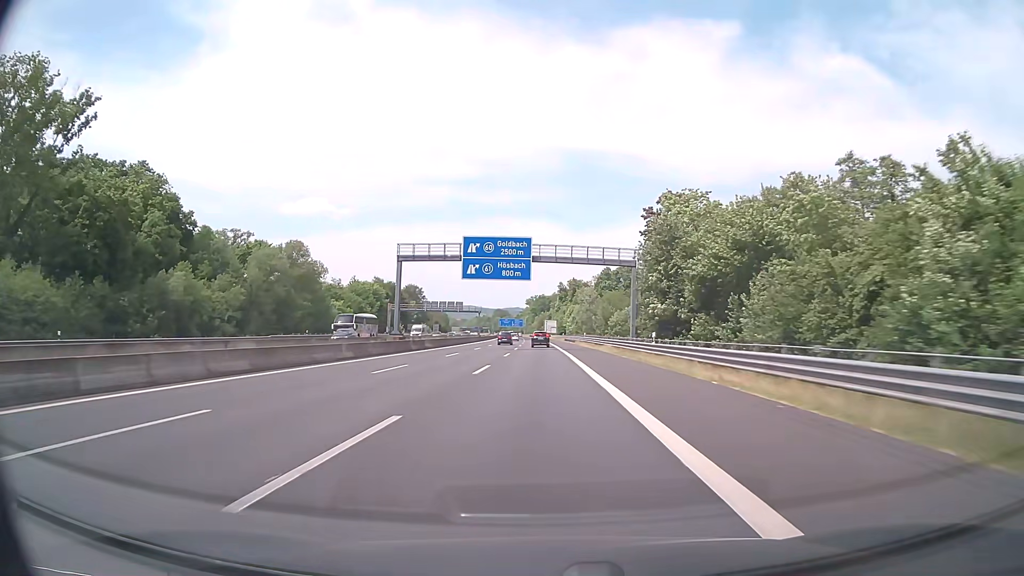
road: motorway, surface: asphalt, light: Day
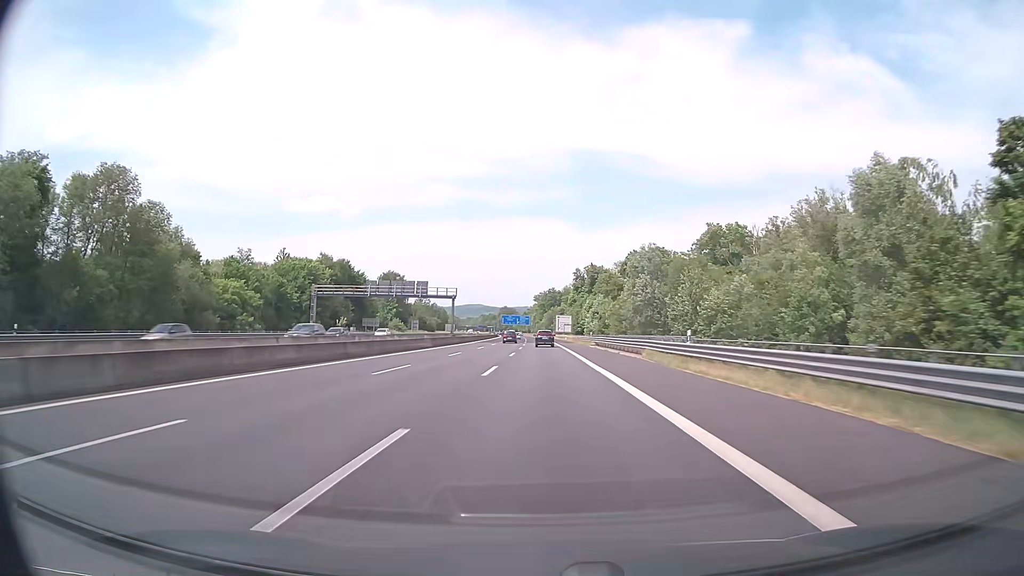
(-0.5, +55.2) m; -1°
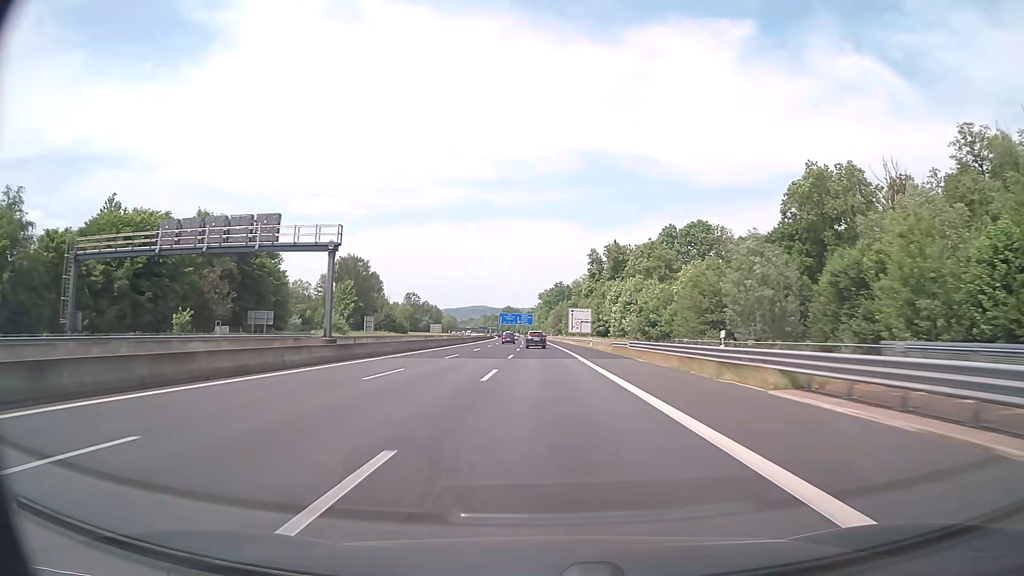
(-0.2, +55.1) m; 0°
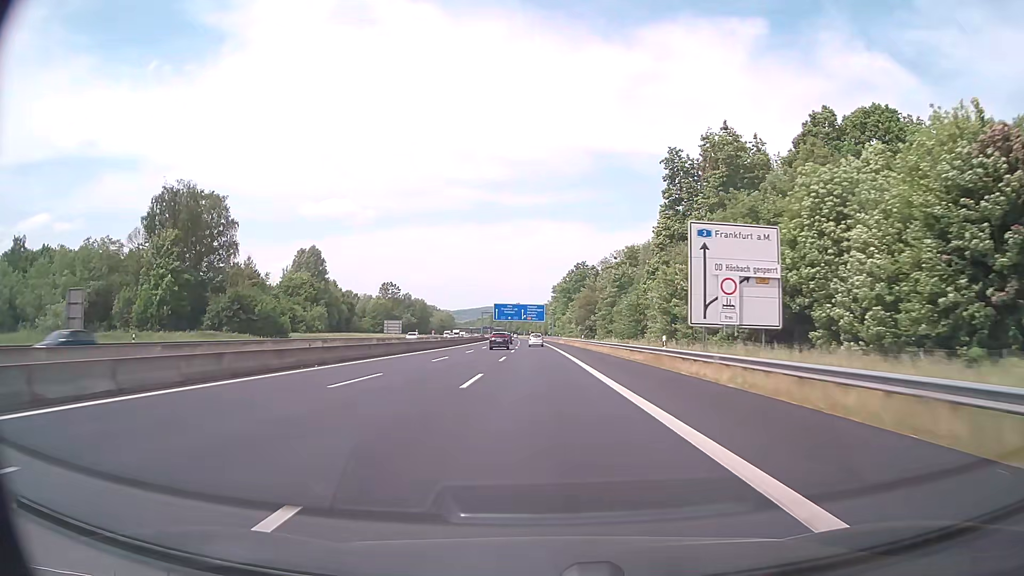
(-0.9, +92.3) m; -1°
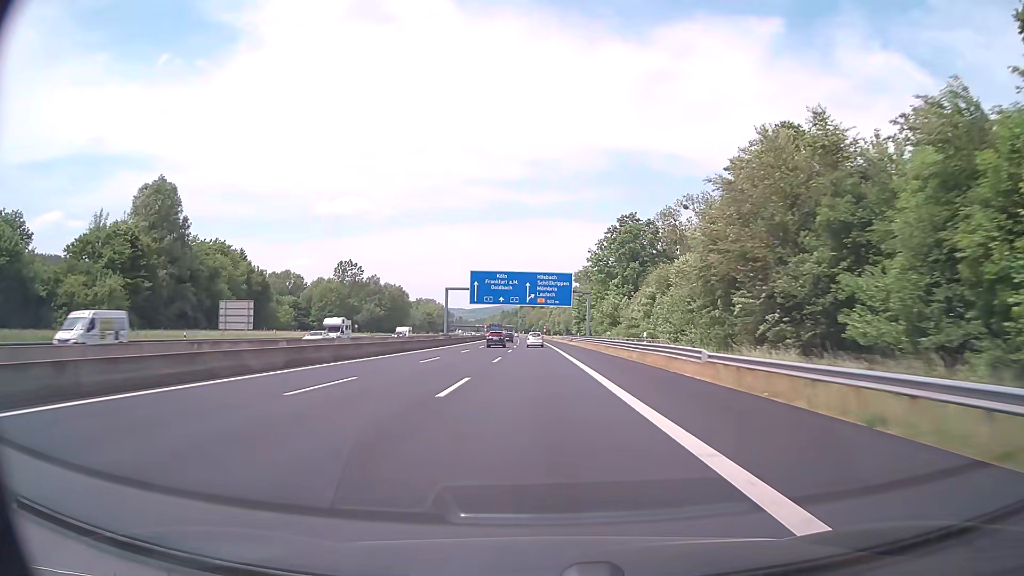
(-1.2, +92.8) m; -1°
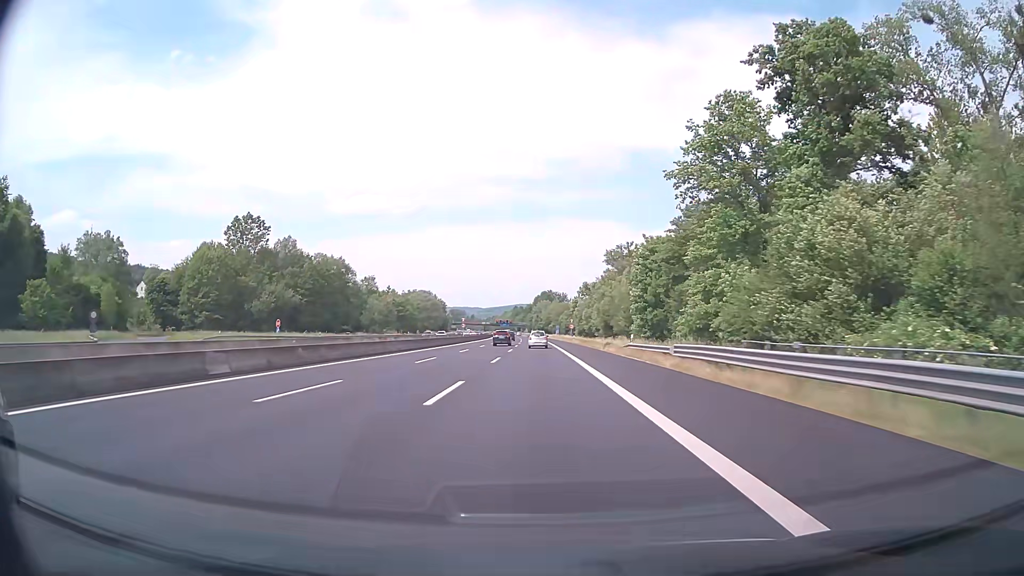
(-1.3, +91.7) m; -2°
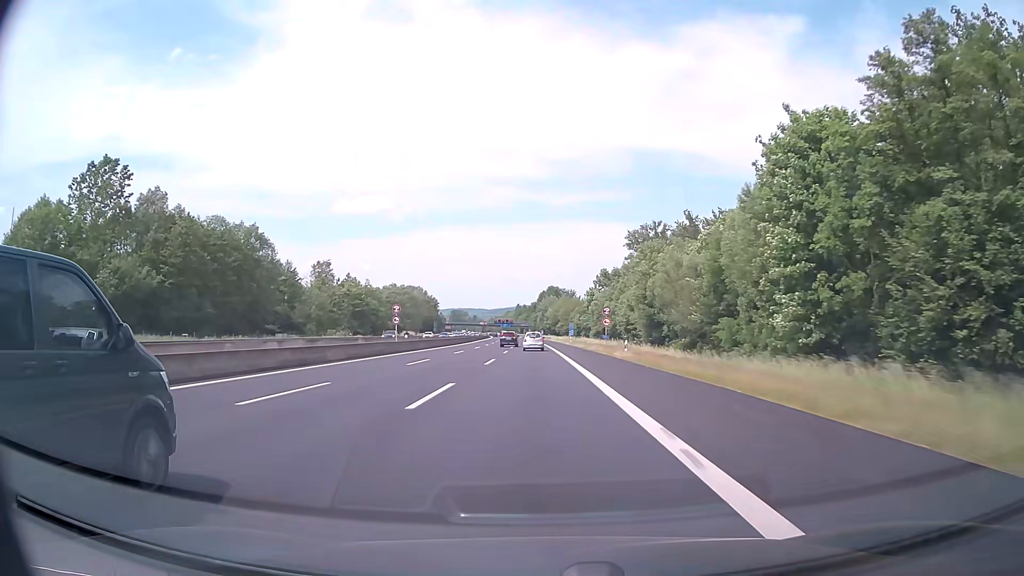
(0.0, +54.4) m; 0°
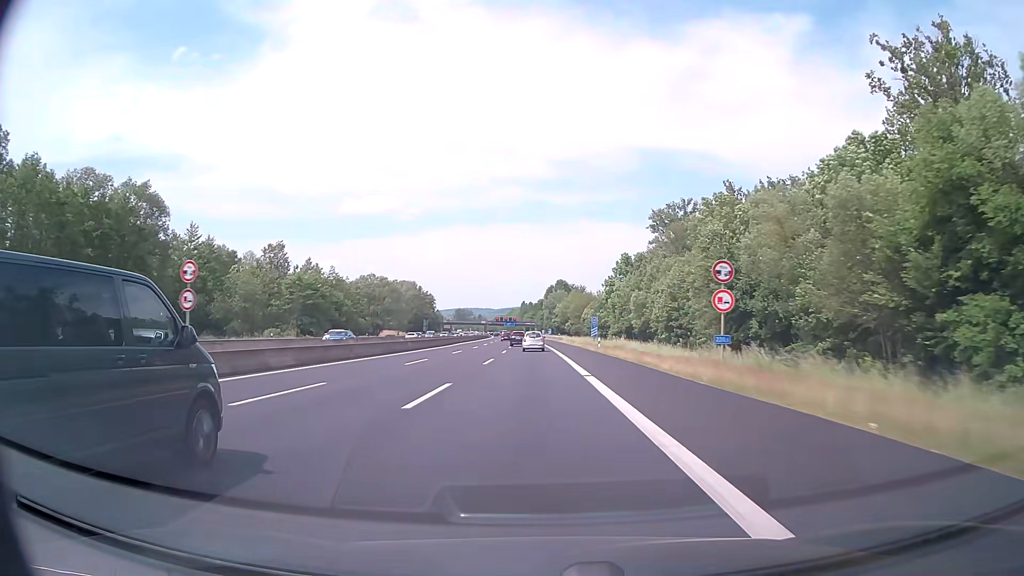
(-0.2, +36.2) m; -1°
(0, +10) (0, +20) (0, +30) (0, +40) (0, +50) (0, +60) (-1, +70) (-1, +80) (-1, +90) (-1, +100) m
